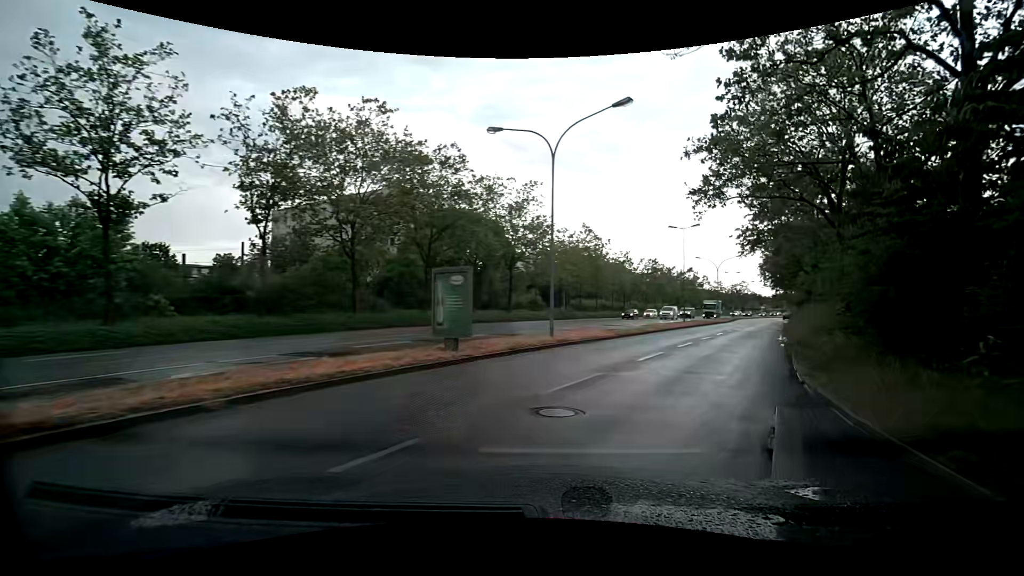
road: secondary_link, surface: asphalt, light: Day
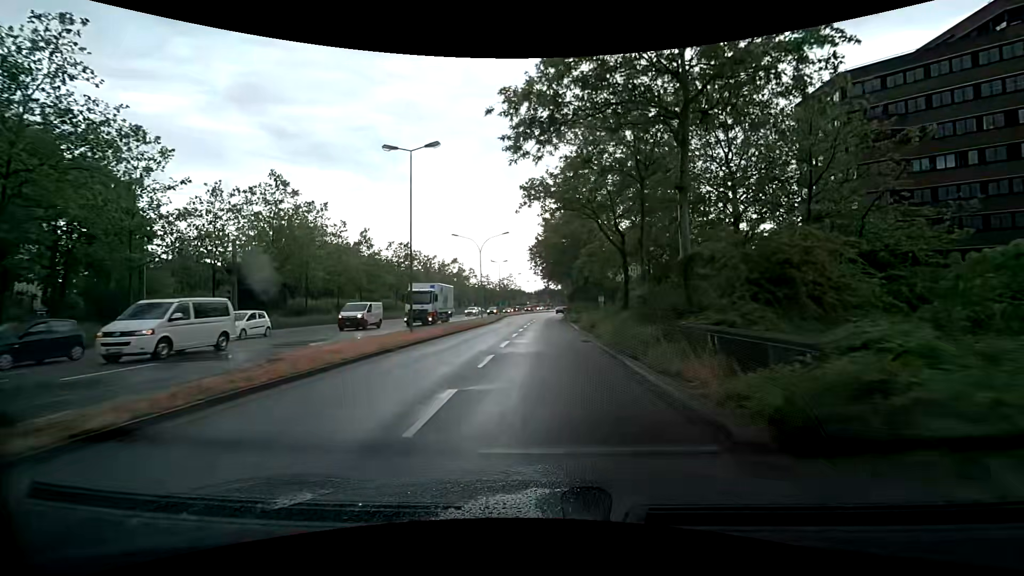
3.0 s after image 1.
(+8.6, +24.5) m; +31°
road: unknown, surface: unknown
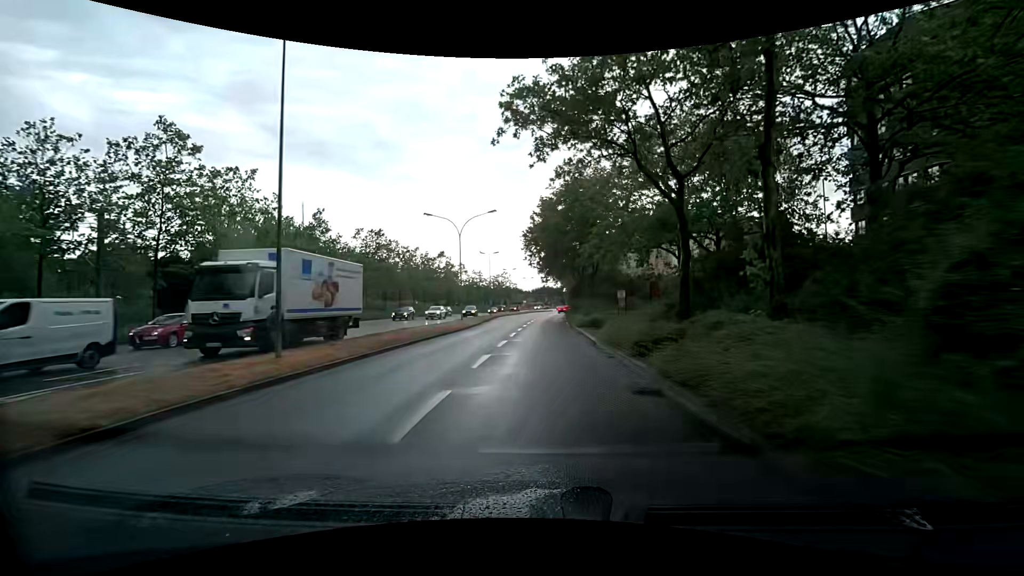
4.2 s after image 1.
(+0.1, +12.3) m; 0°
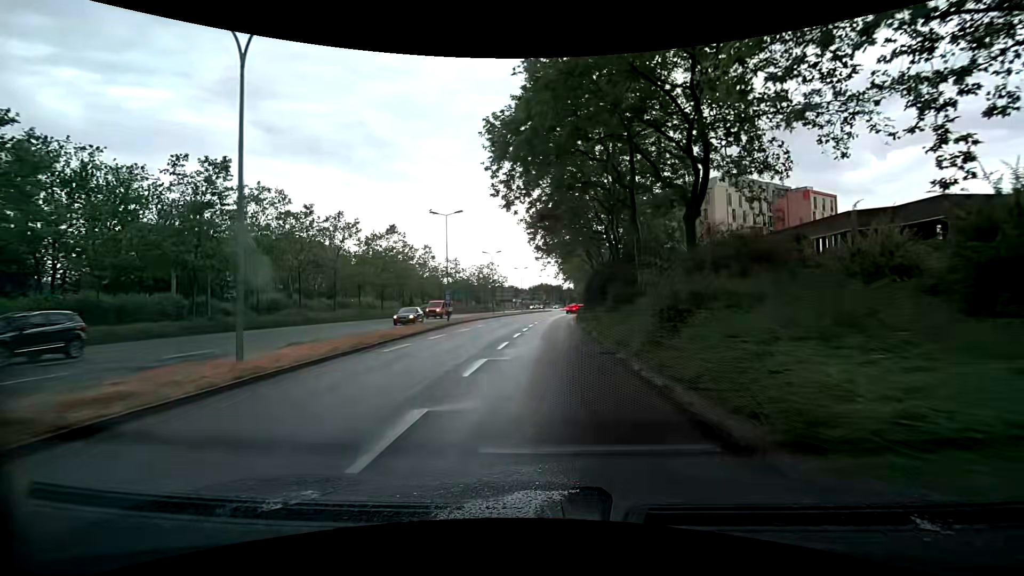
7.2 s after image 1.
(0.0, +31.6) m; 0°
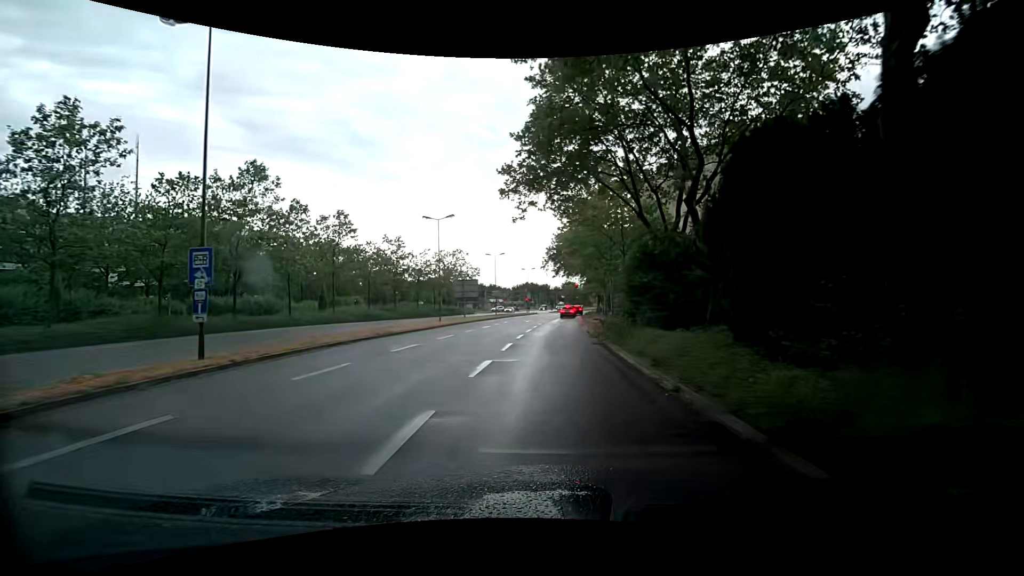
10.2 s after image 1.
(+0.2, +29.8) m; +2°
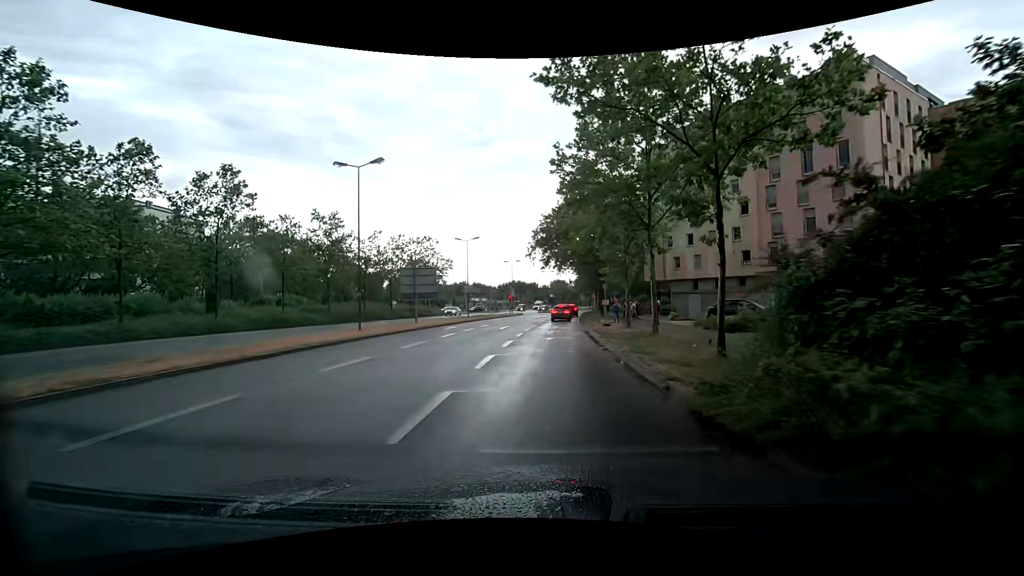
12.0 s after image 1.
(+0.2, +16.6) m; +1°
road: secondary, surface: asphalt
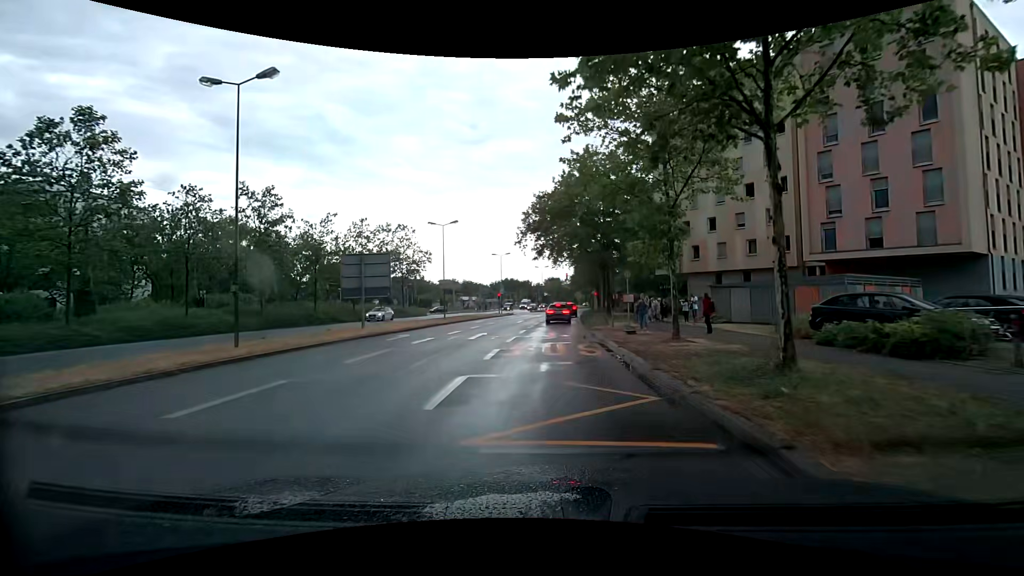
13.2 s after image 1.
(0.0, +10.3) m; 0°
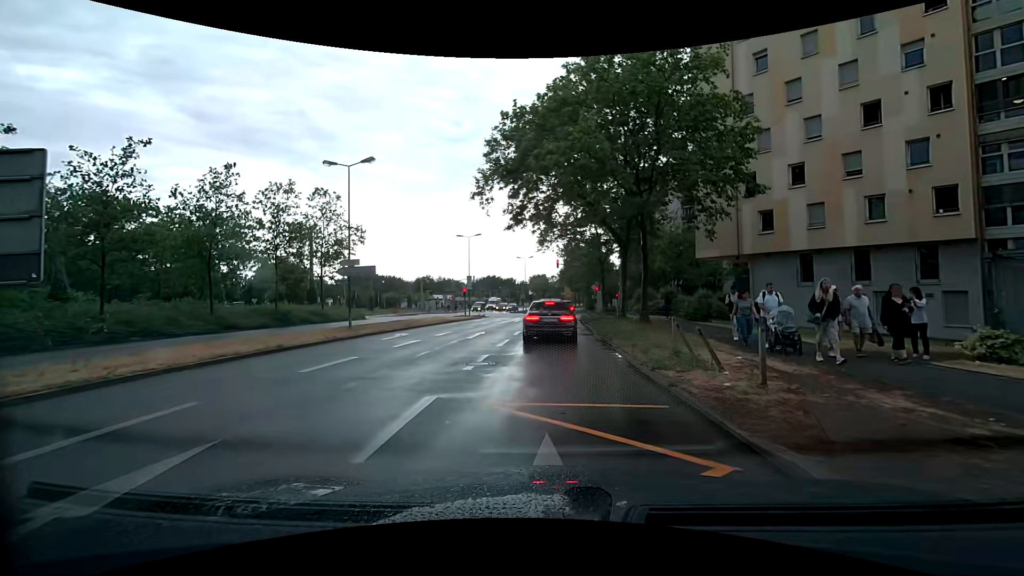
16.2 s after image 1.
(+0.6, +19.6) m; +4°
(0, +10) (0, +20) (0, +30) (0, +40) (0, +50) (+1, +60) (+1, +70) (+2, +80) (+3, +90) (+3, +100) m
